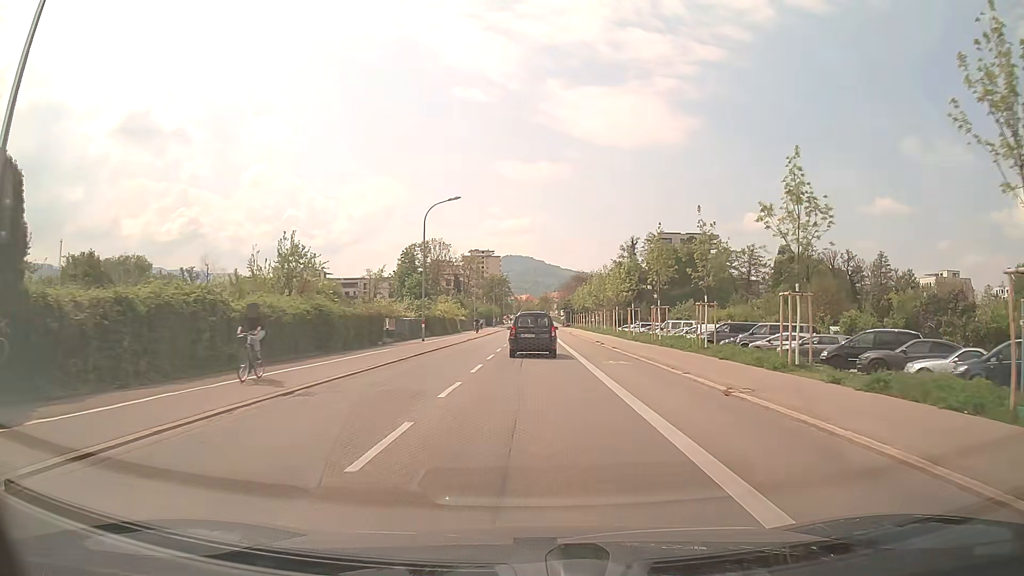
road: secondary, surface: asphalt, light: Day
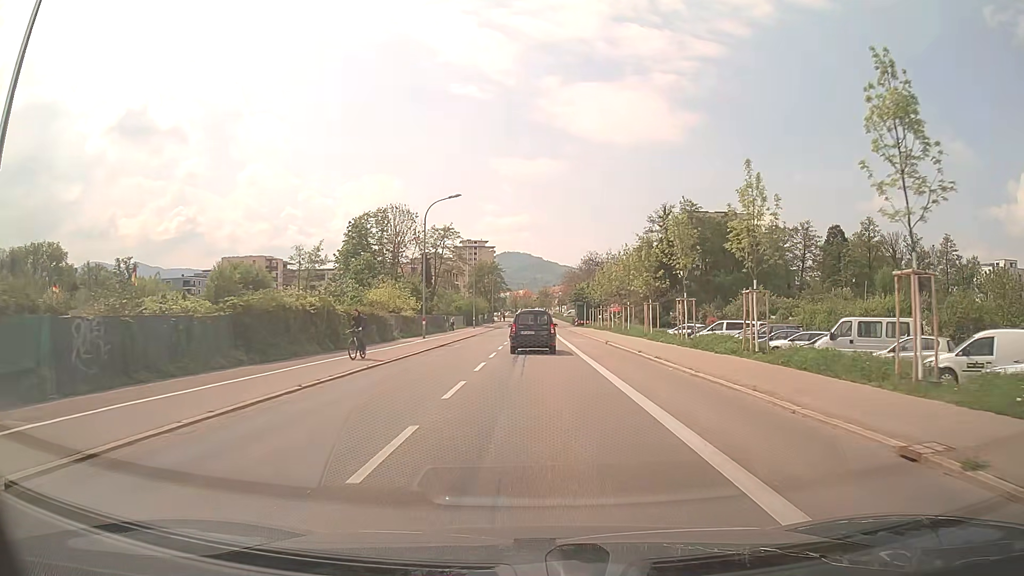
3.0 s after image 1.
(+0.1, +36.5) m; 0°
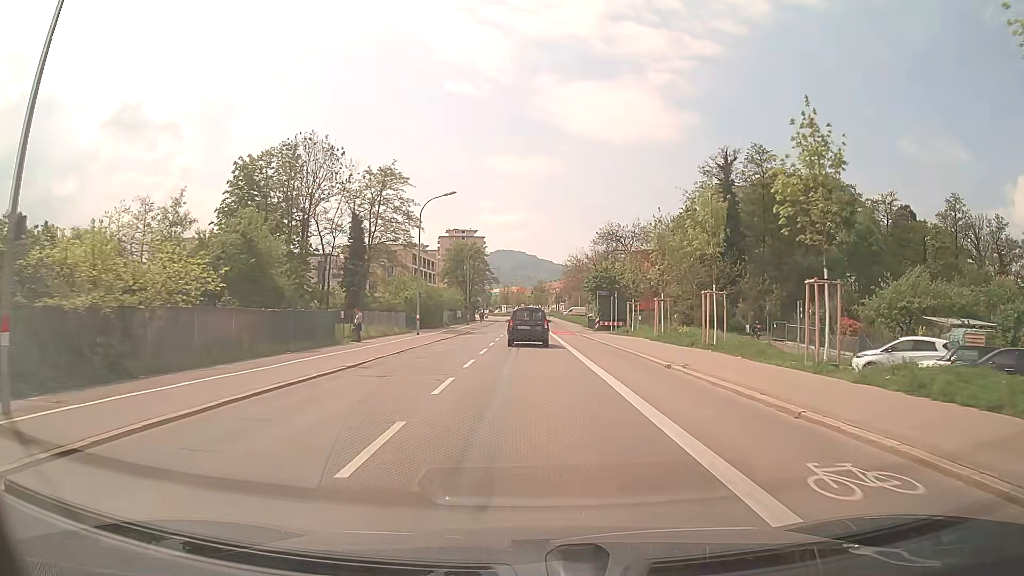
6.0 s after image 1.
(+0.2, +36.1) m; 0°
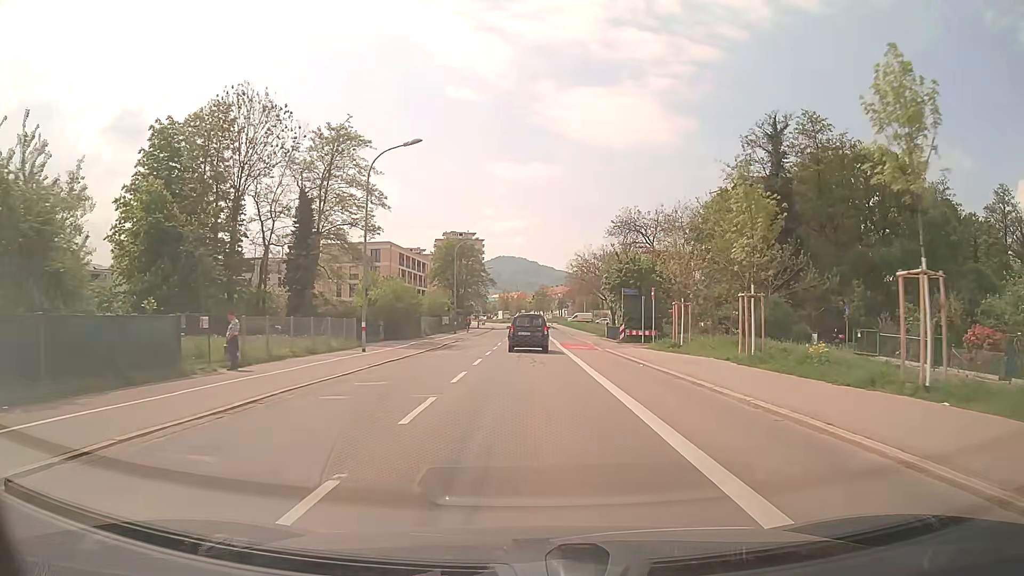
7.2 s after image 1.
(0.0, +14.7) m; 0°
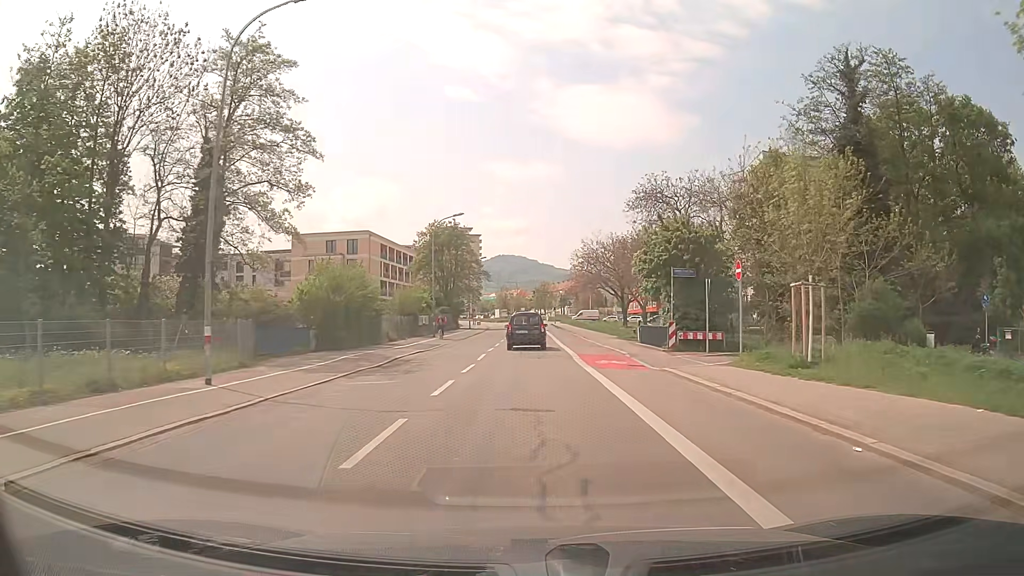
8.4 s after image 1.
(0.0, +14.8) m; 0°
(0, +10) (0, +20) (0, +30) (0, +40) (0, +50) (0, +60) (0, +70) (0, +80) (0, +90) (0, +100) m
